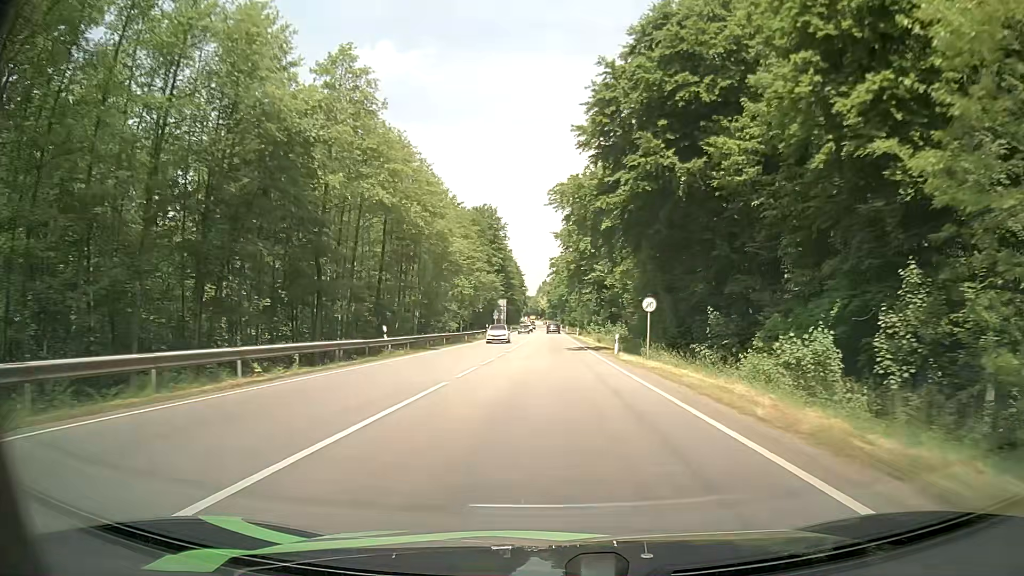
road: secondary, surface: asphalt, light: Day
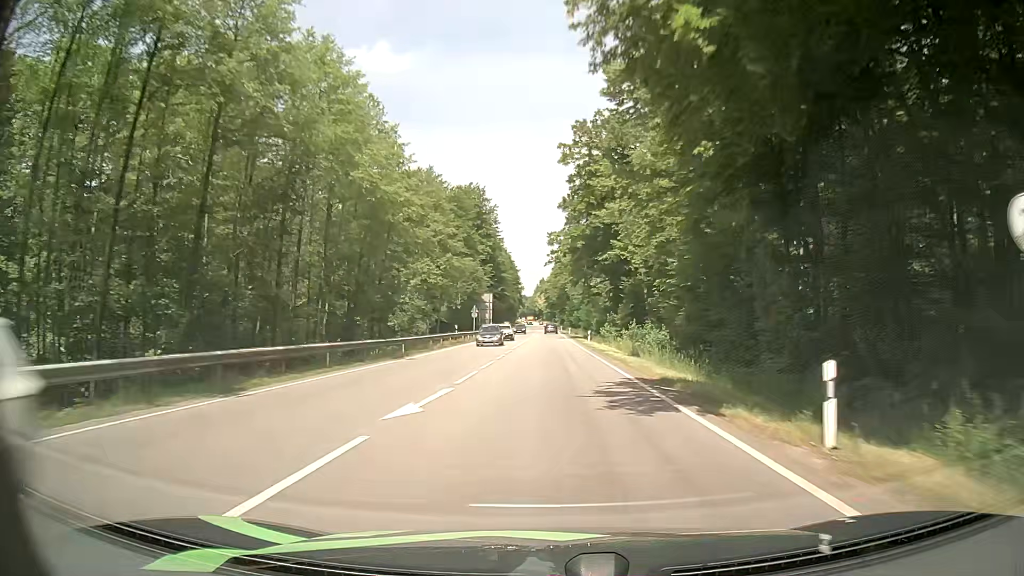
(+0.1, +25.8) m; +1°
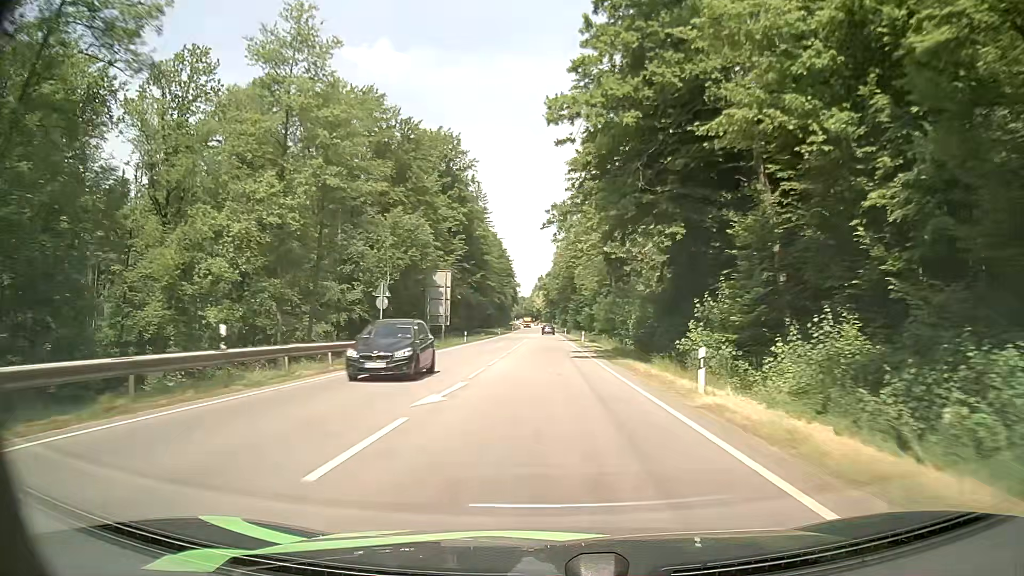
(0.0, +40.2) m; 0°
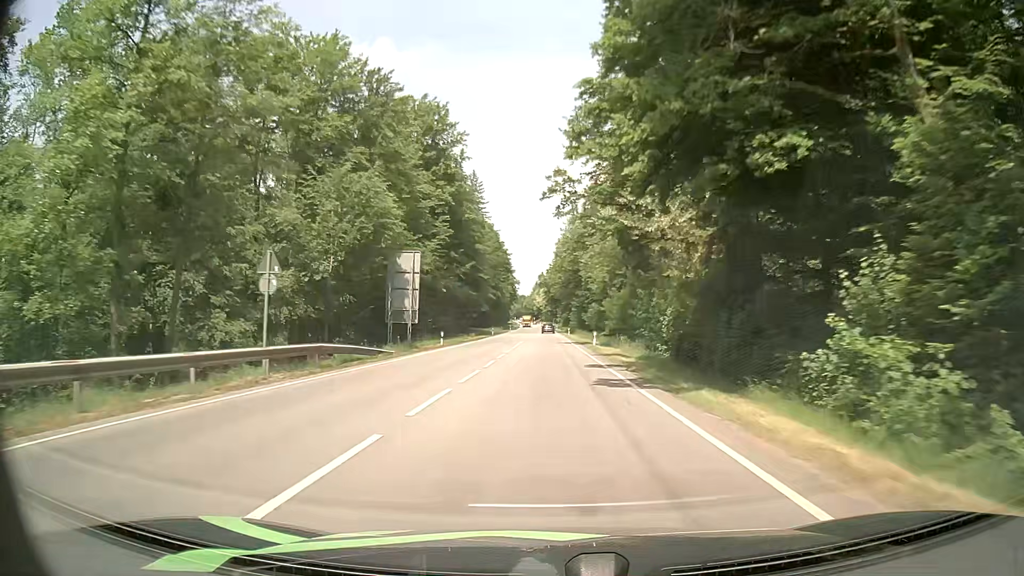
(-0.1, +13.8) m; 0°
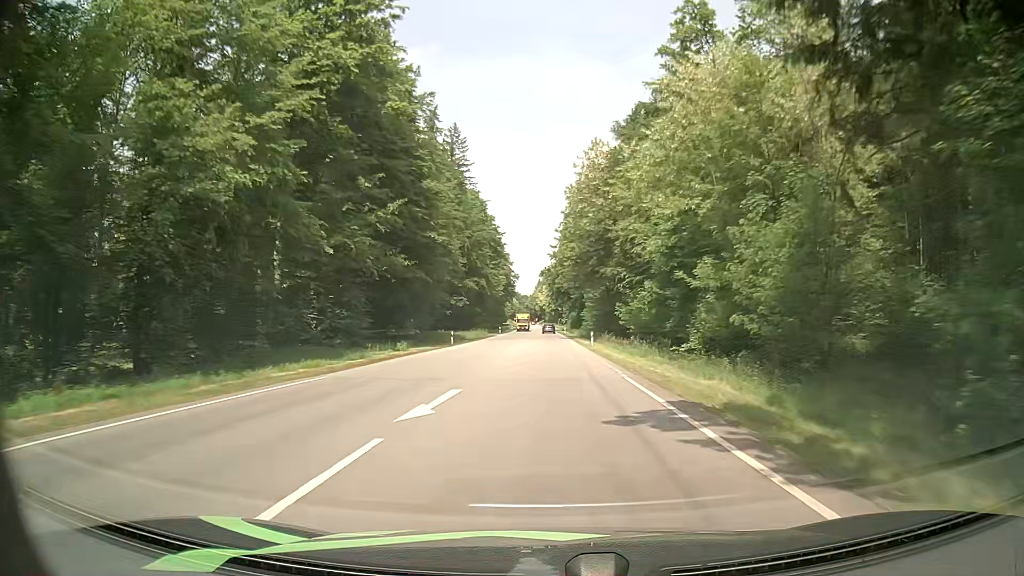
(-0.5, +42.3) m; 0°
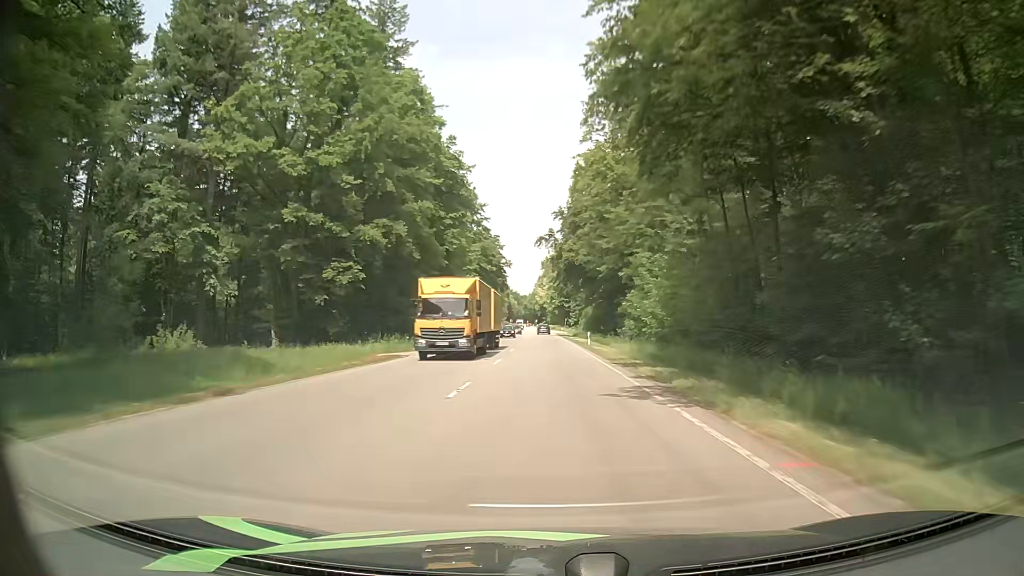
(-0.2, +58.3) m; -1°
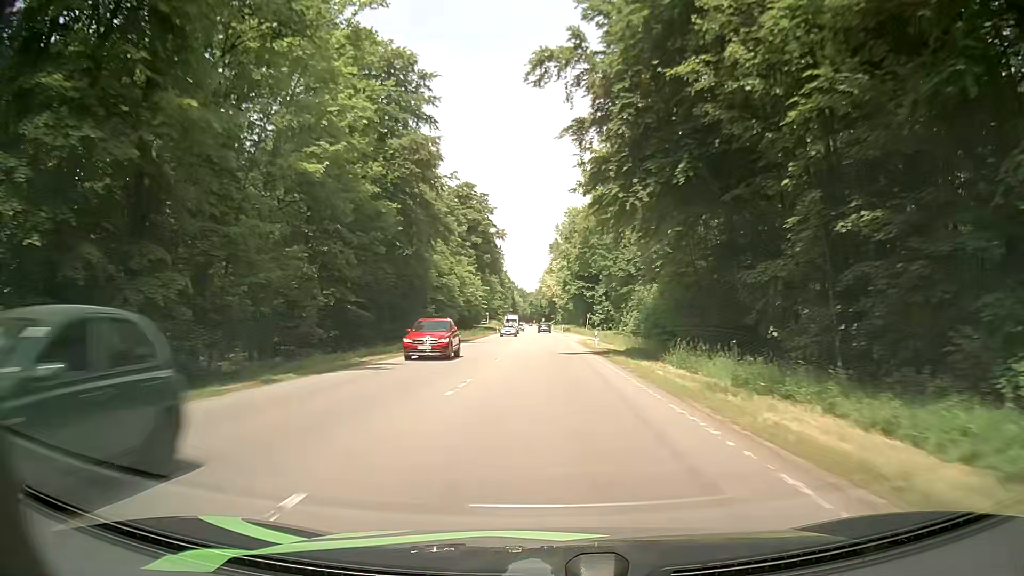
(0.0, +59.6) m; 0°
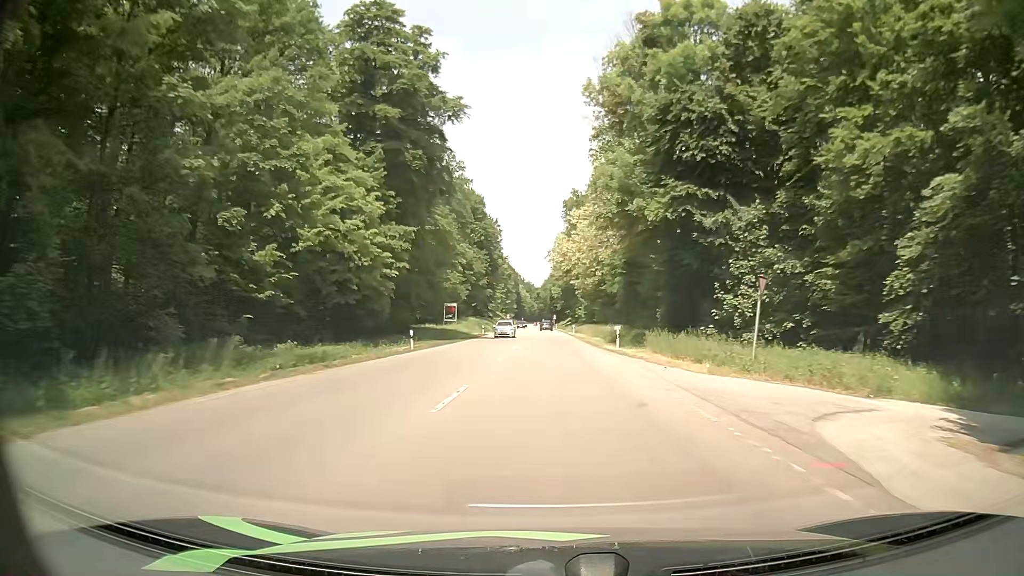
(-0.9, +74.7) m; -1°
(0, +10) (0, +20) (0, +30) (0, +40) (0, +50) (0, +60) (0, +70) (0, +80) (0, +90) (0, +100) m
